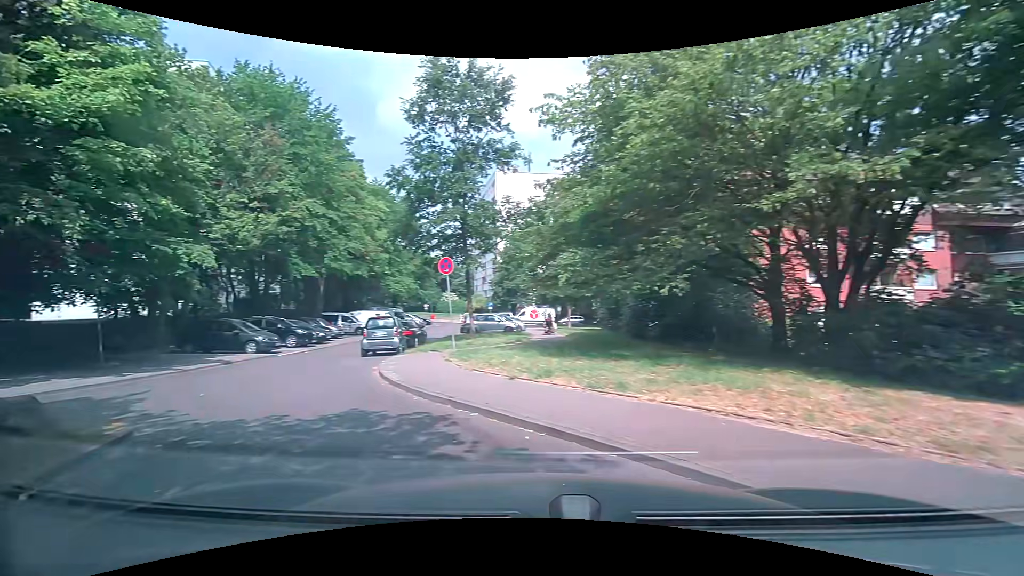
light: Day
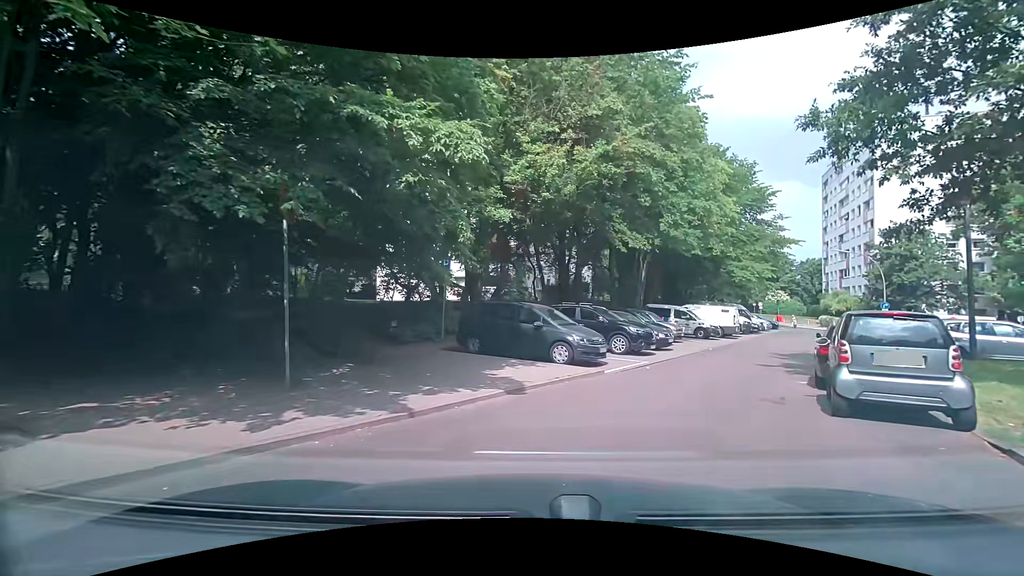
(-5.5, +11.1) m; -34°
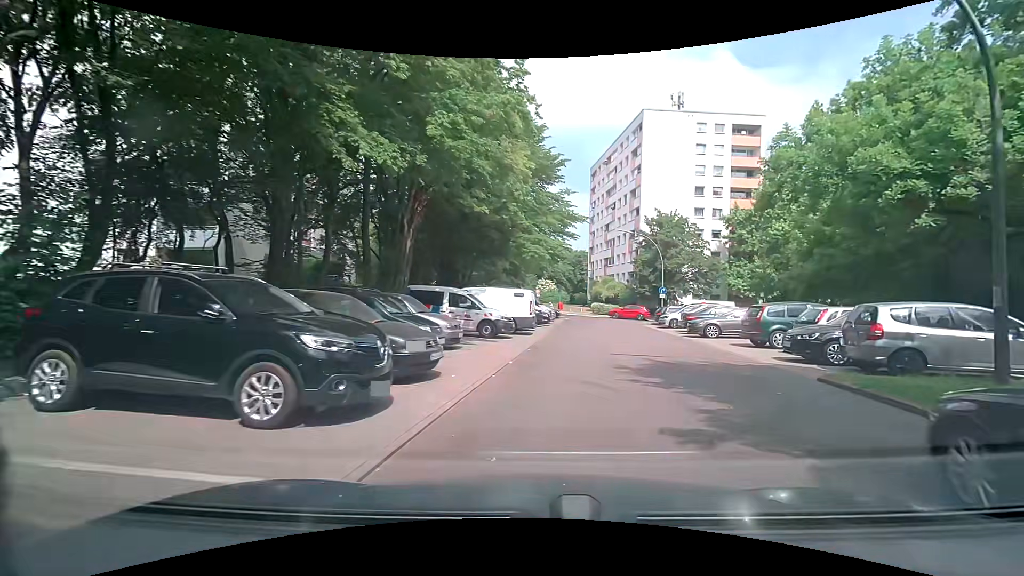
(+2.4, +11.8) m; +24°
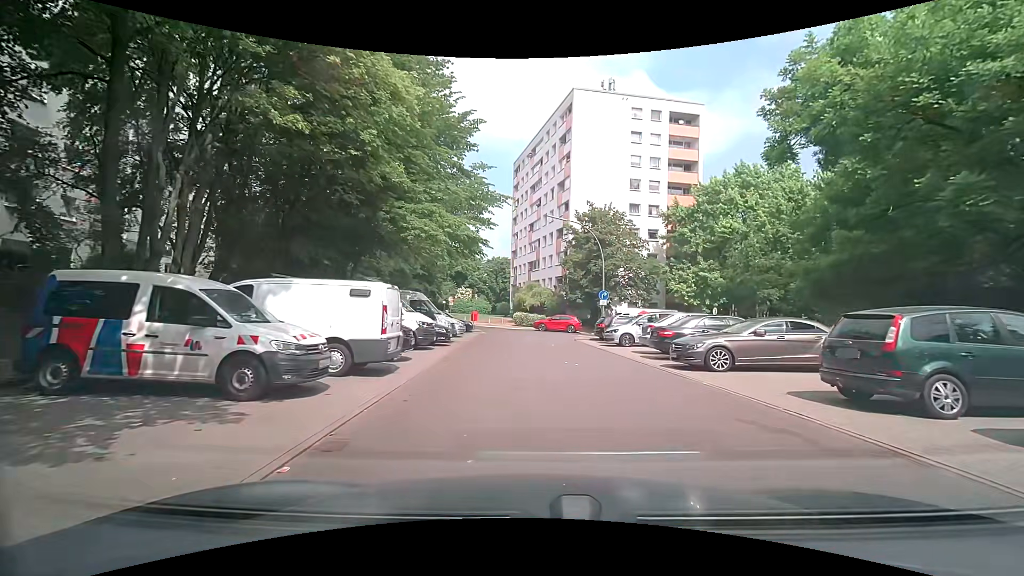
(+1.2, +10.7) m; +9°
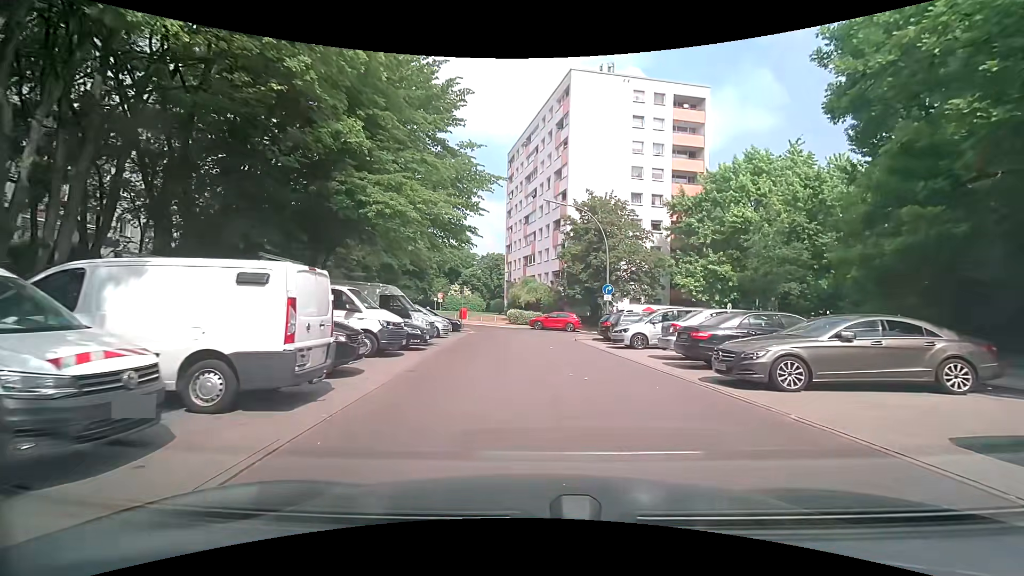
(+0.1, +3.7) m; +1°
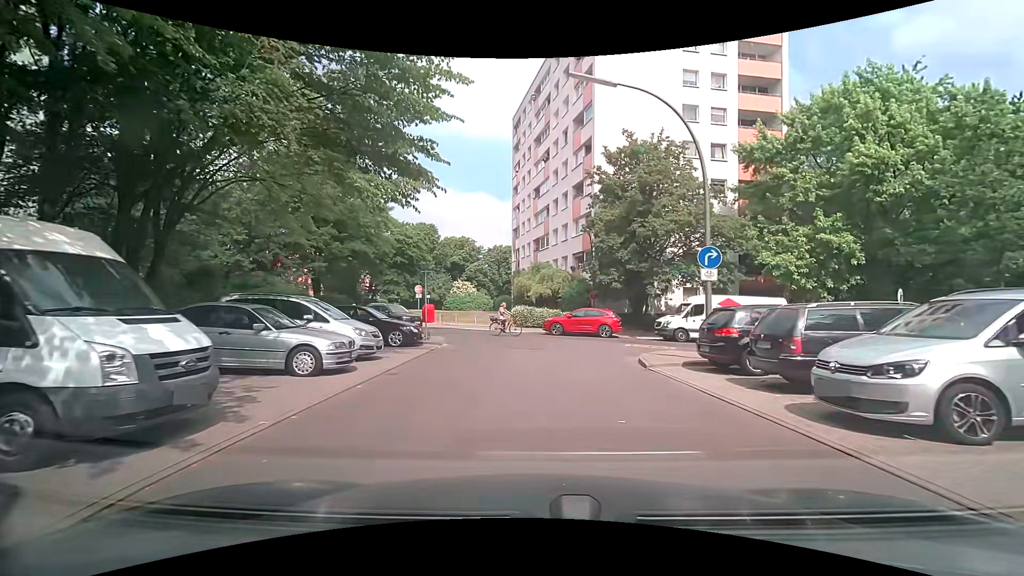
(-0.2, +14.4) m; -3°
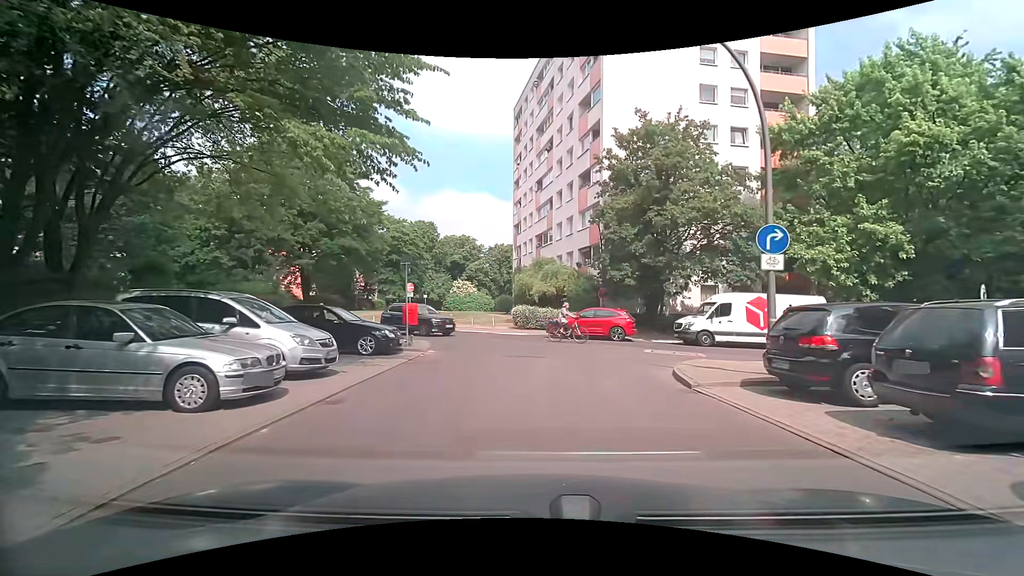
(0.0, +3.3) m; 0°
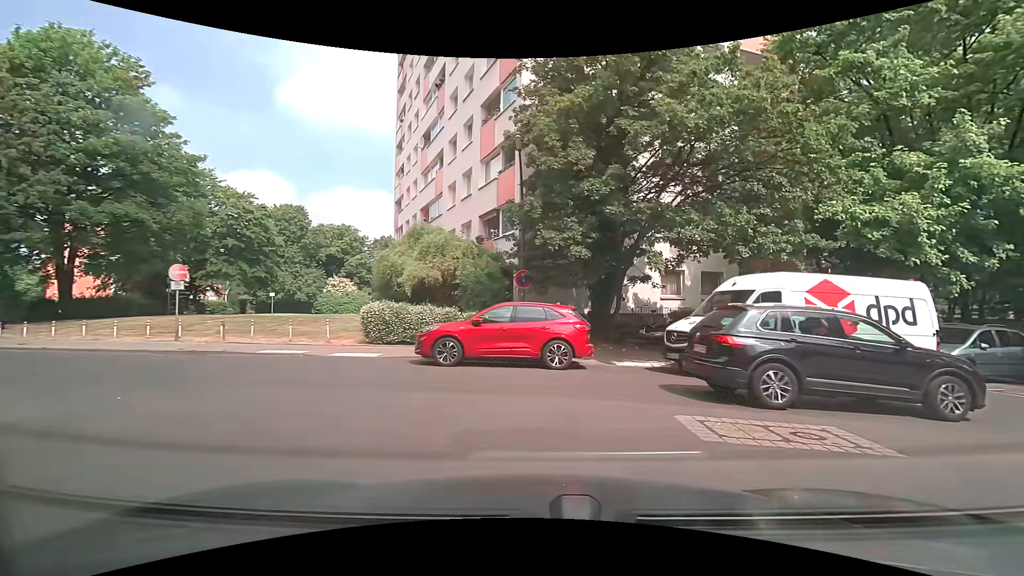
(+0.7, +13.0) m; +11°
